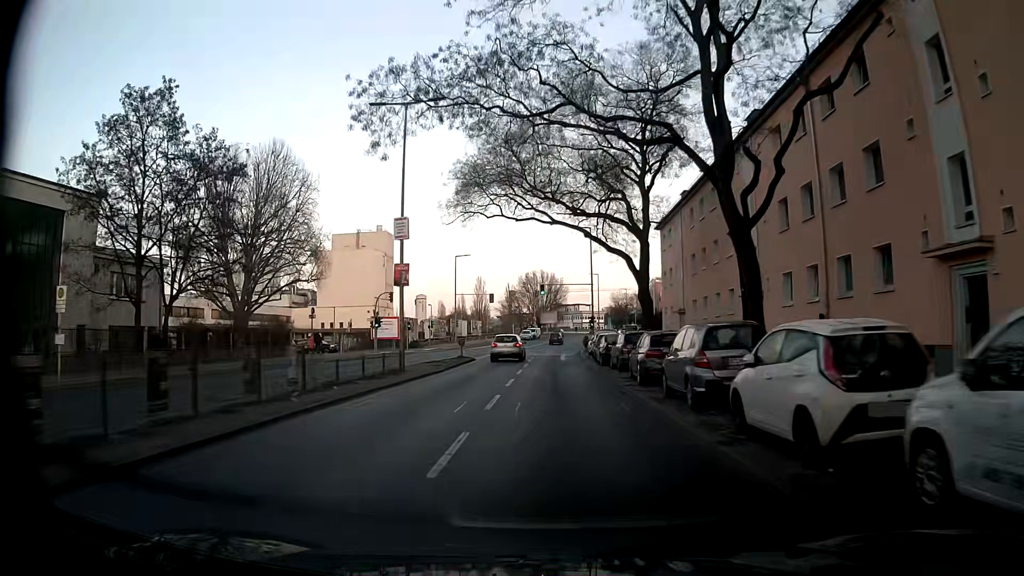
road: secondary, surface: asphalt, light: Day
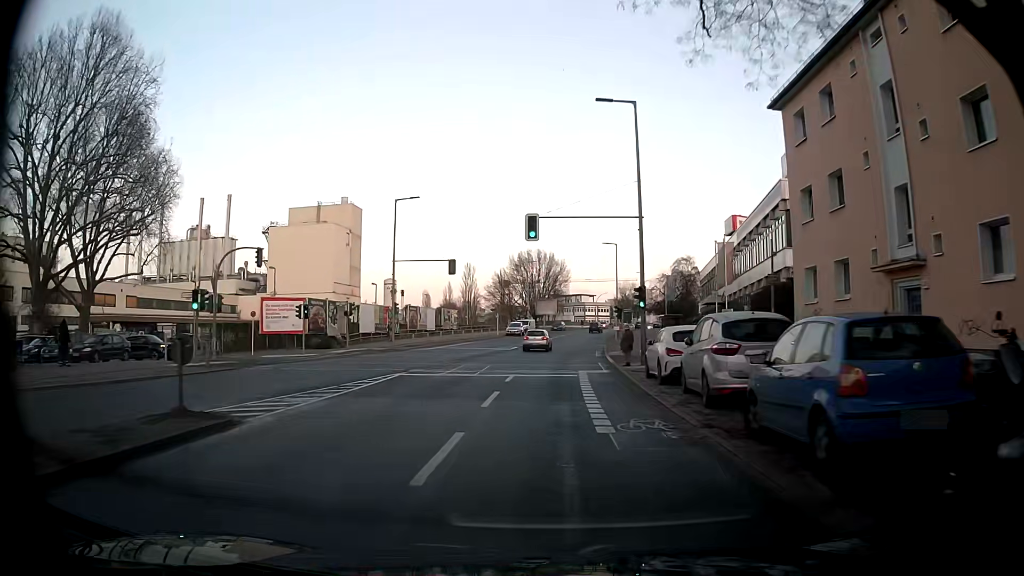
(0.0, +30.7) m; 0°
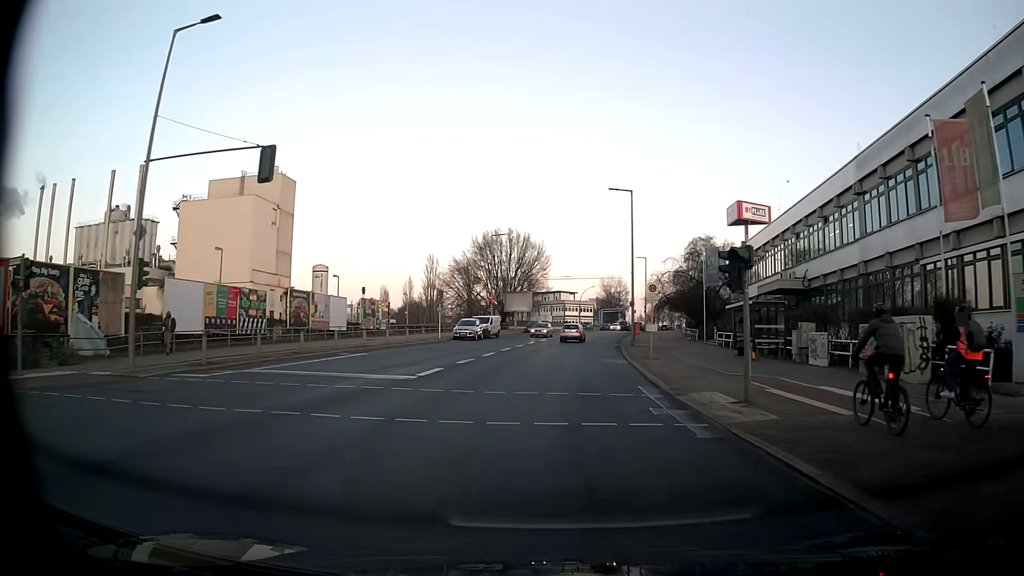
(+0.2, +29.8) m; +2°
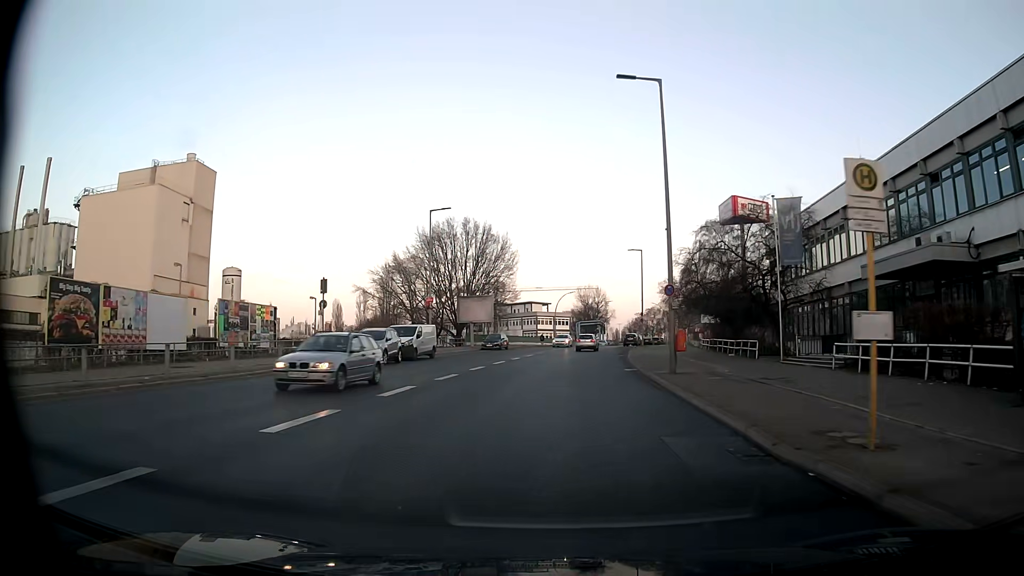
(+0.6, +22.5) m; +2°
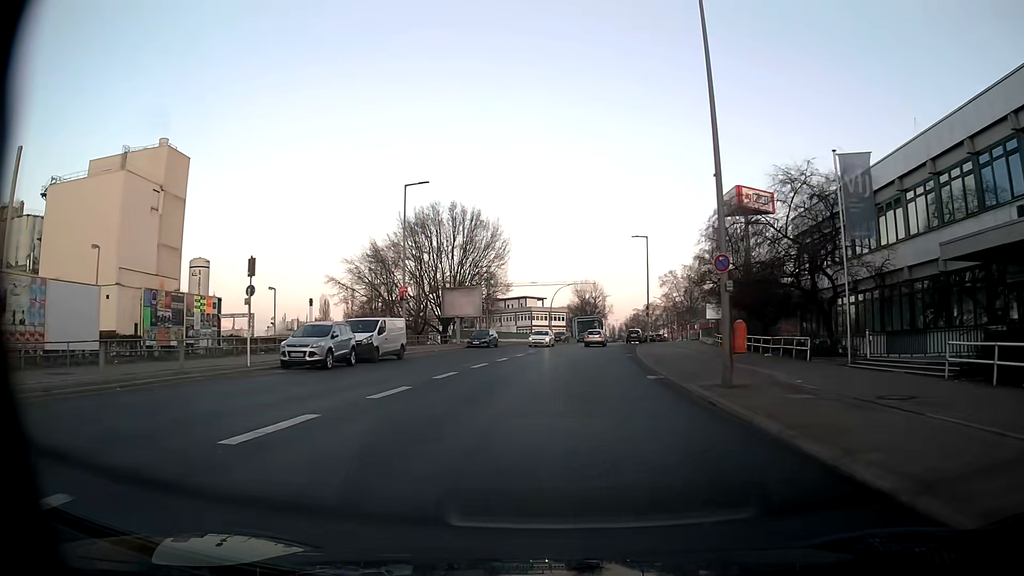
(0.0, +7.5) m; 0°
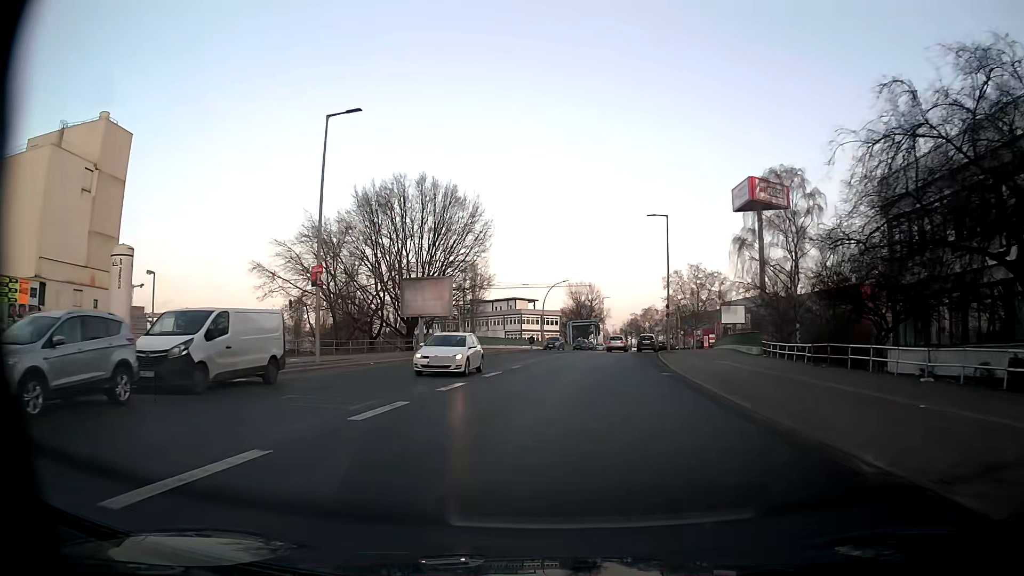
(+0.1, +15.0) m; +1°
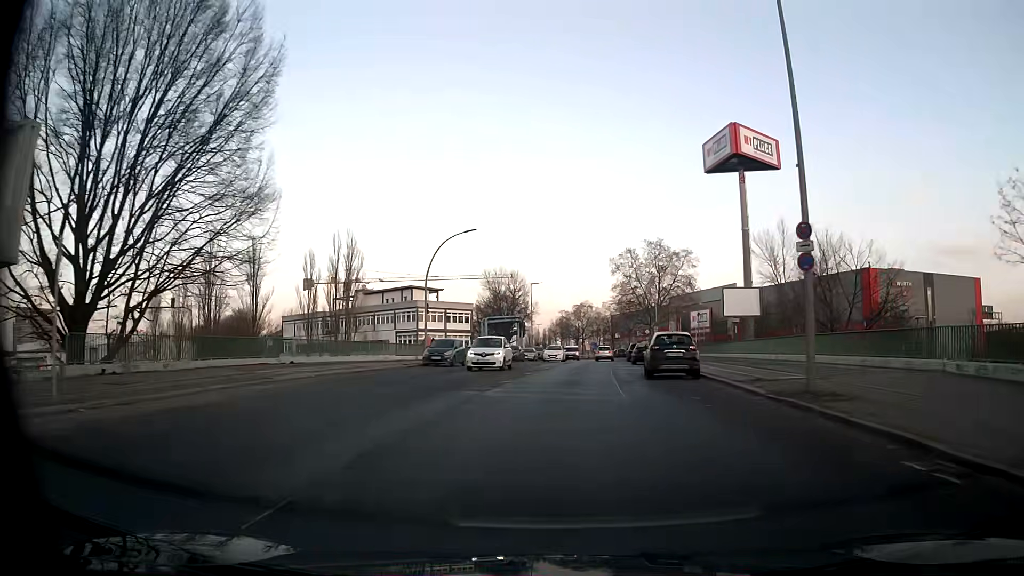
(+1.6, +37.5) m; +6°
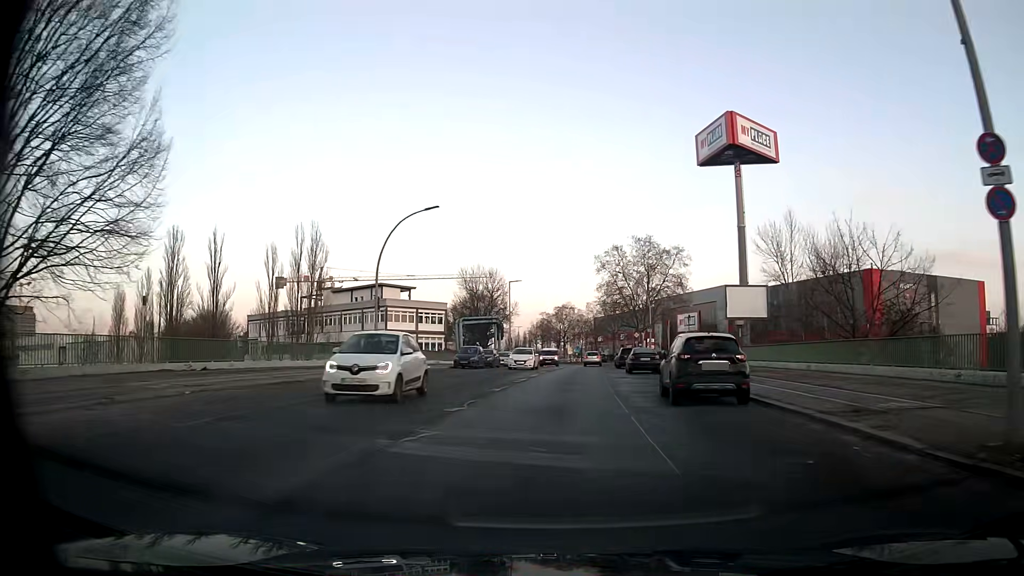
(+0.1, +7.6) m; +2°
(0, +10) (+1, +20) (+1, +30) (+2, +40) (+3, +50) (+4, +60) (+5, +70) (+6, +80) (+7, +90) (+9, +100) m
